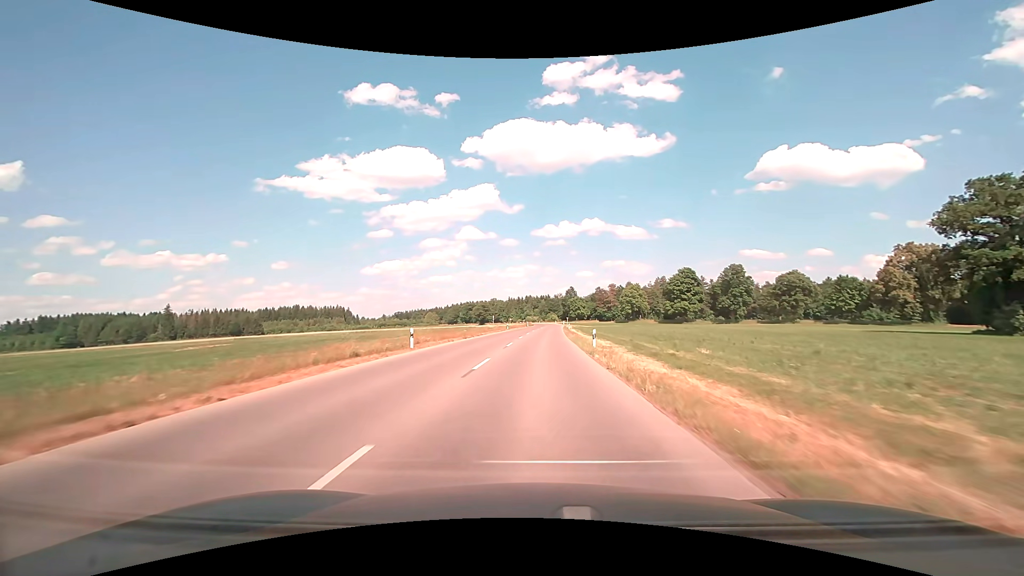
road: tertiary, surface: asphalt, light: Day
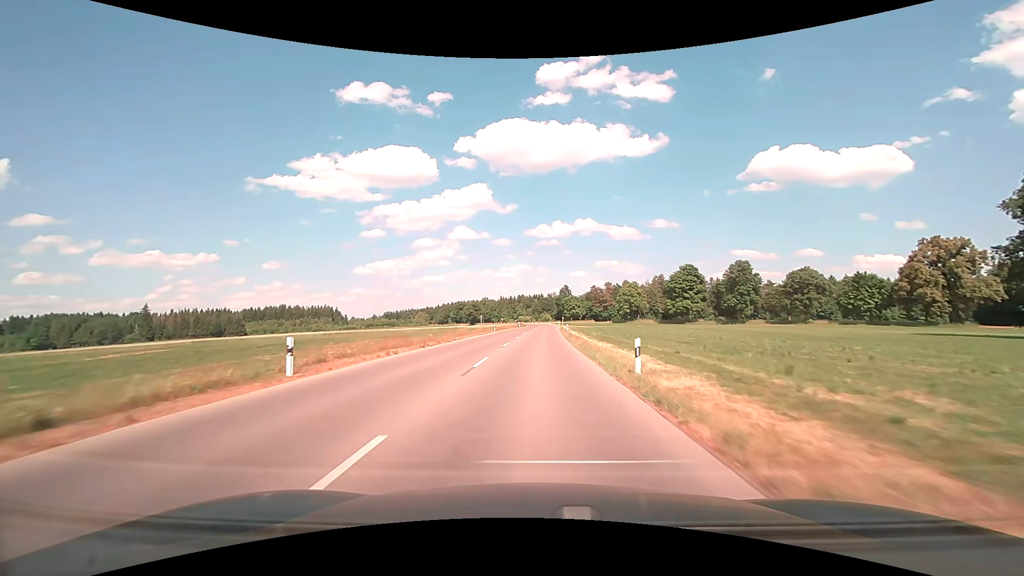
(+0.1, +11.5) m; +1°
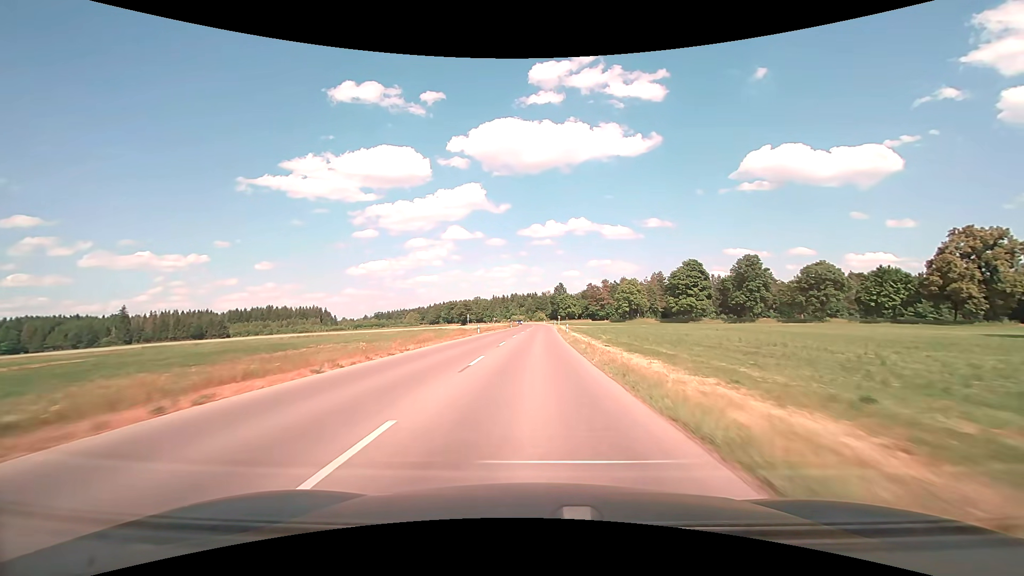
(+0.1, +11.4) m; +1°
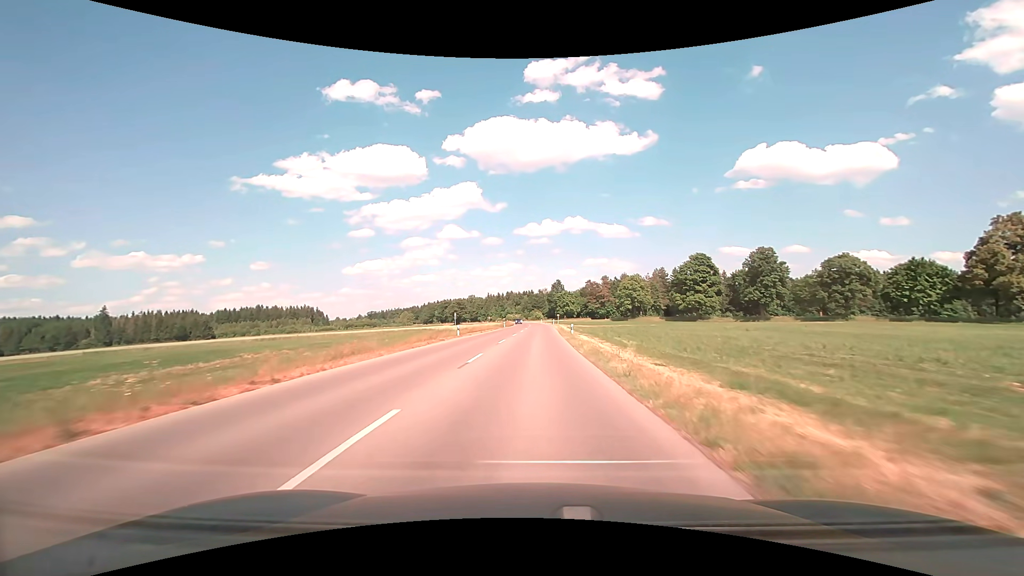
(0.0, +11.3) m; 0°
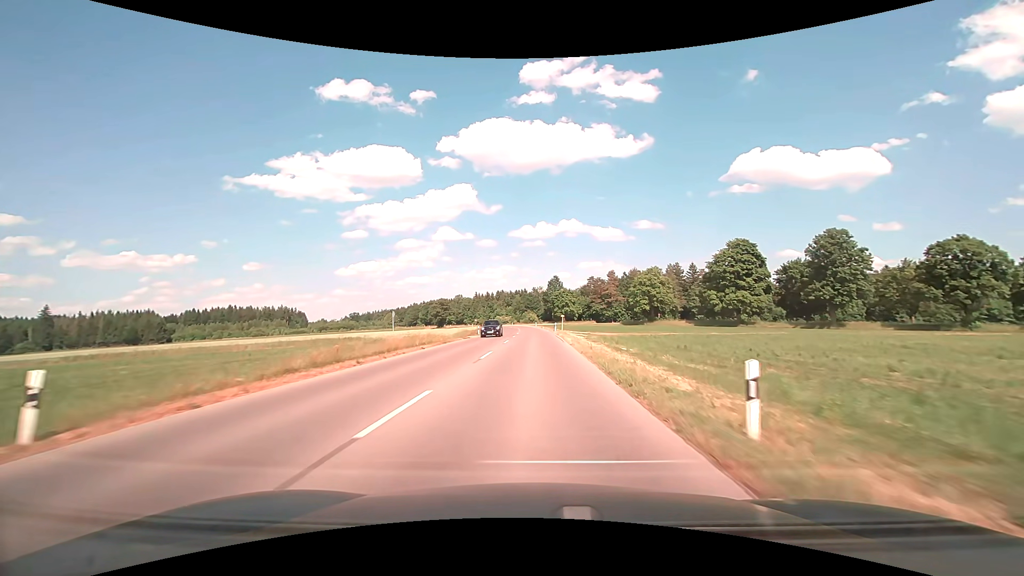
(+0.2, +33.6) m; +1°
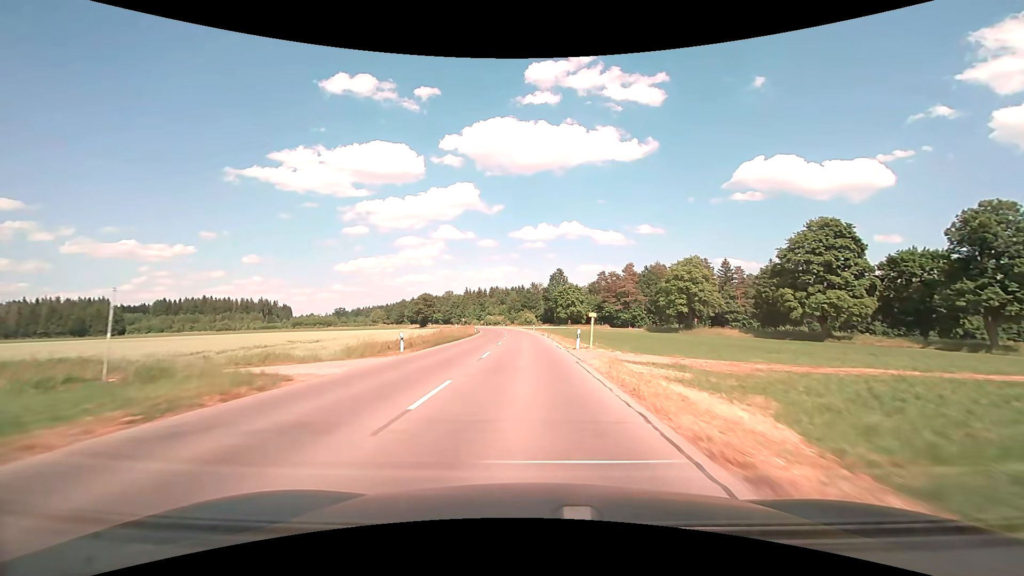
(0.0, +33.7) m; 0°
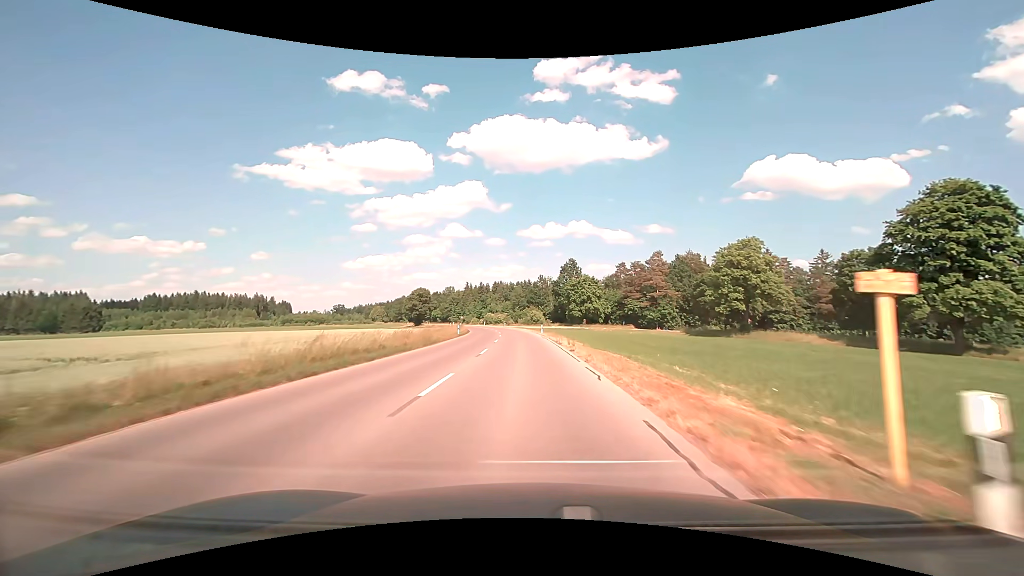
(-0.1, +22.8) m; -1°
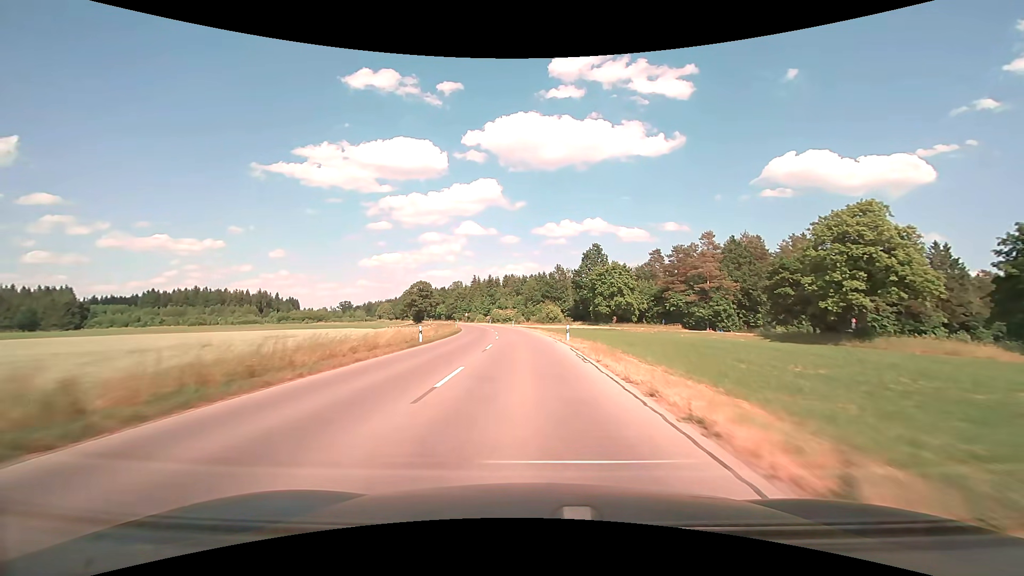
(-0.4, +23.0) m; -2°
(0, +10) (0, +20) (0, +30) (-1, +40) (-2, +50) (-3, +60) (-4, +70) (-6, +80) (-8, +90) (-10, +99) m
